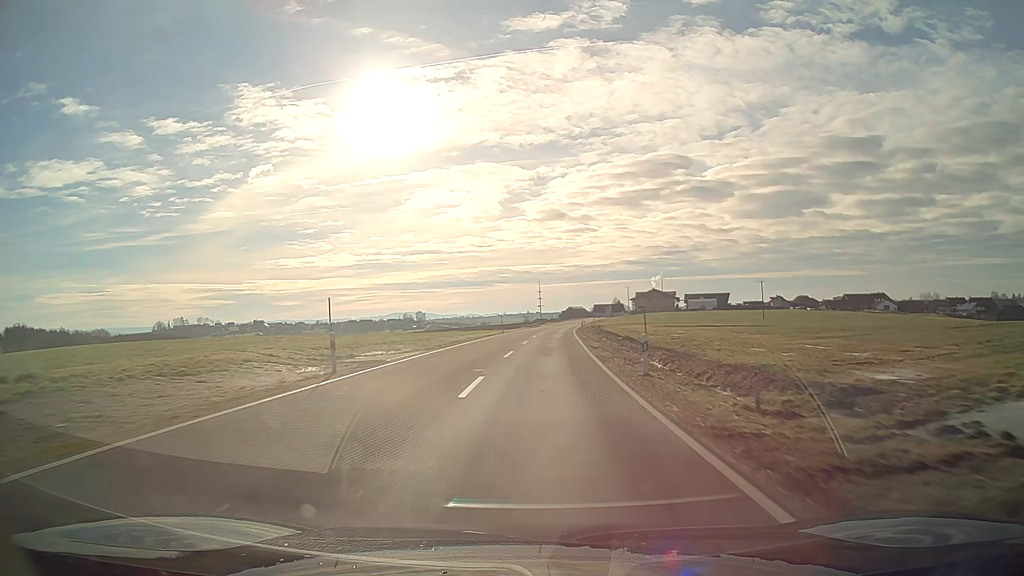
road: tertiary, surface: asphalt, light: Day
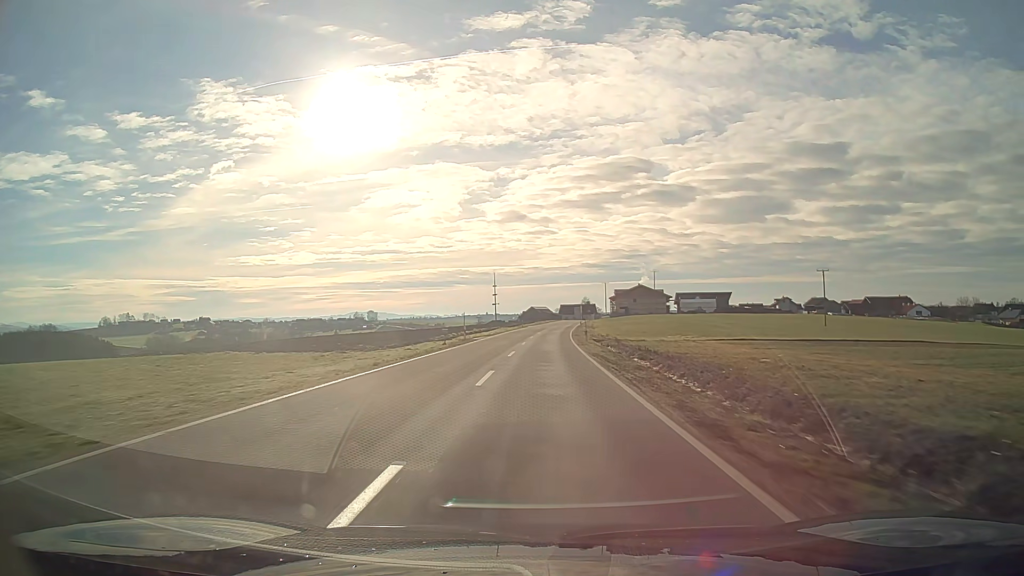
(+2.2, +69.2) m; +3°
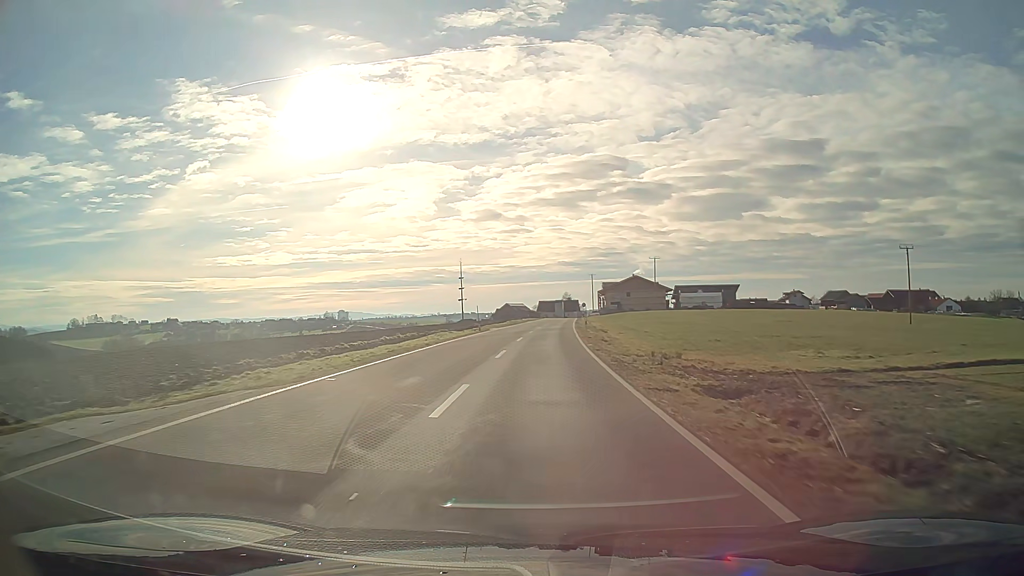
(+0.7, +41.0) m; +2°
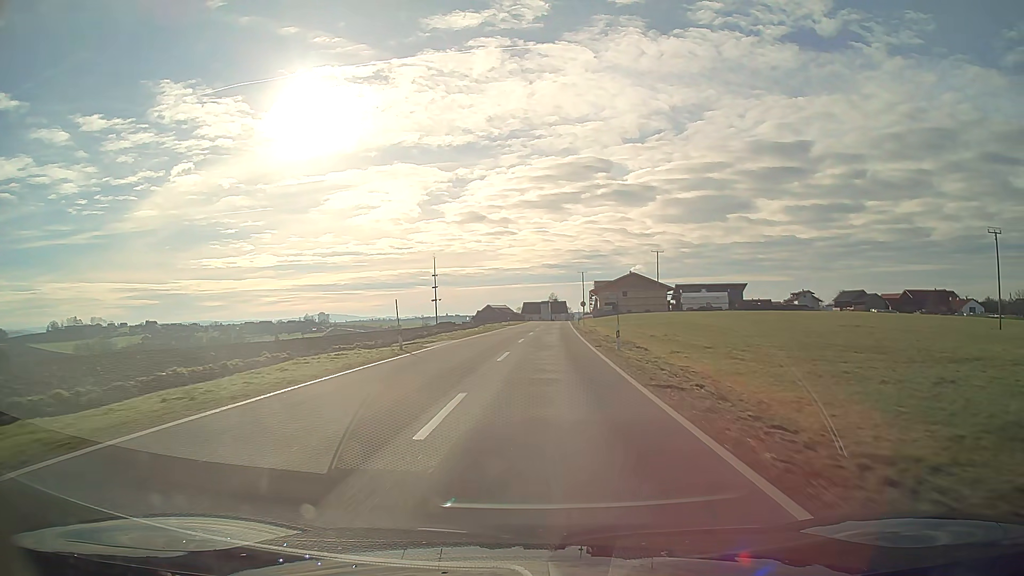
(+0.3, +25.2) m; +2°
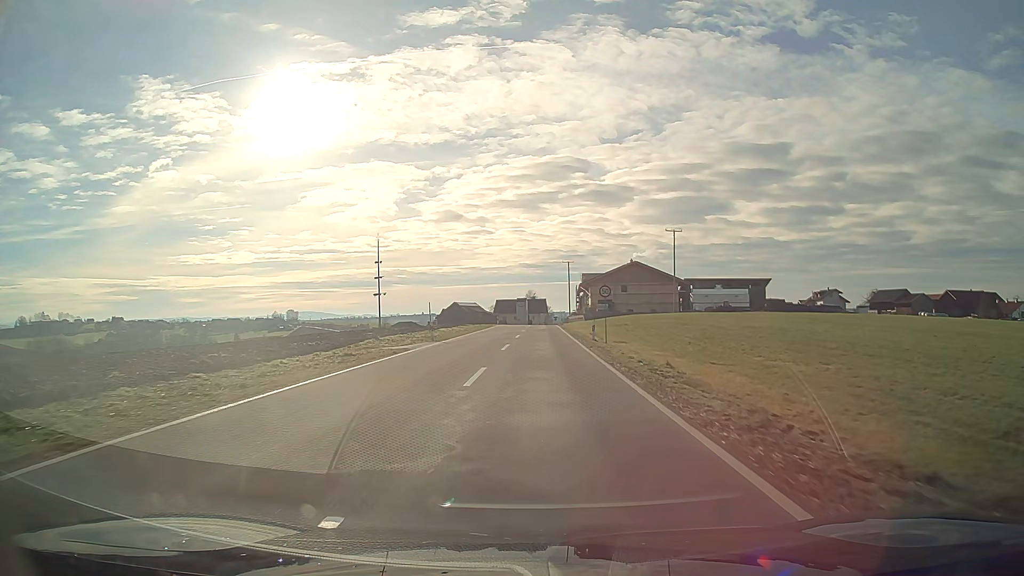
(+0.8, +42.0) m; +2°
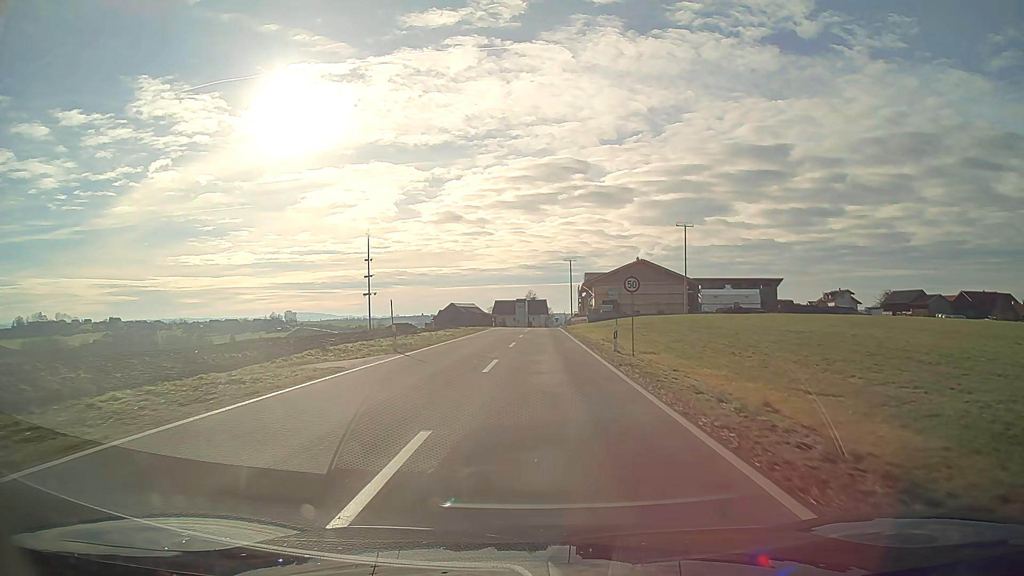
(0.0, +8.6) m; 0°
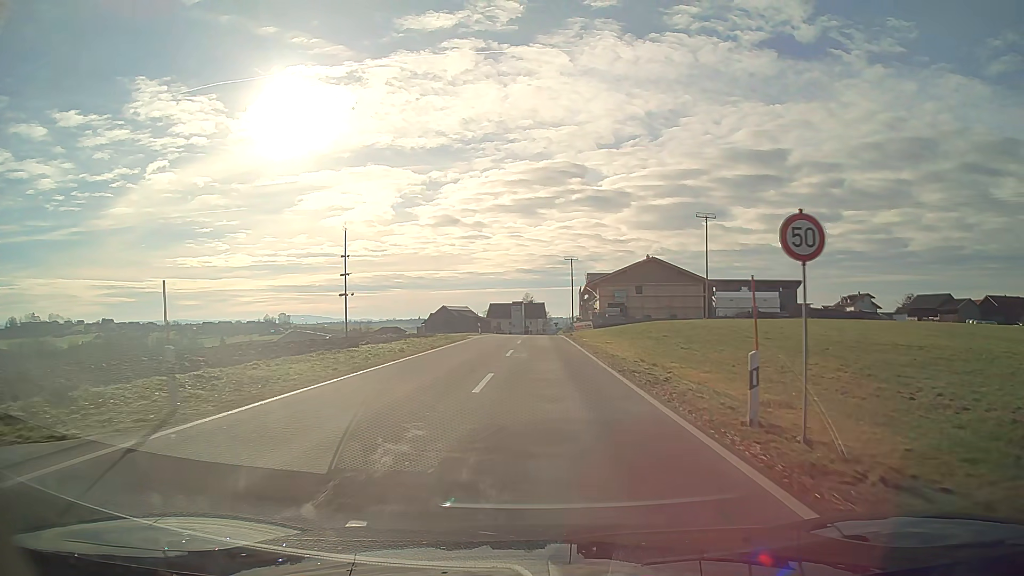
(0.0, +14.9) m; 0°
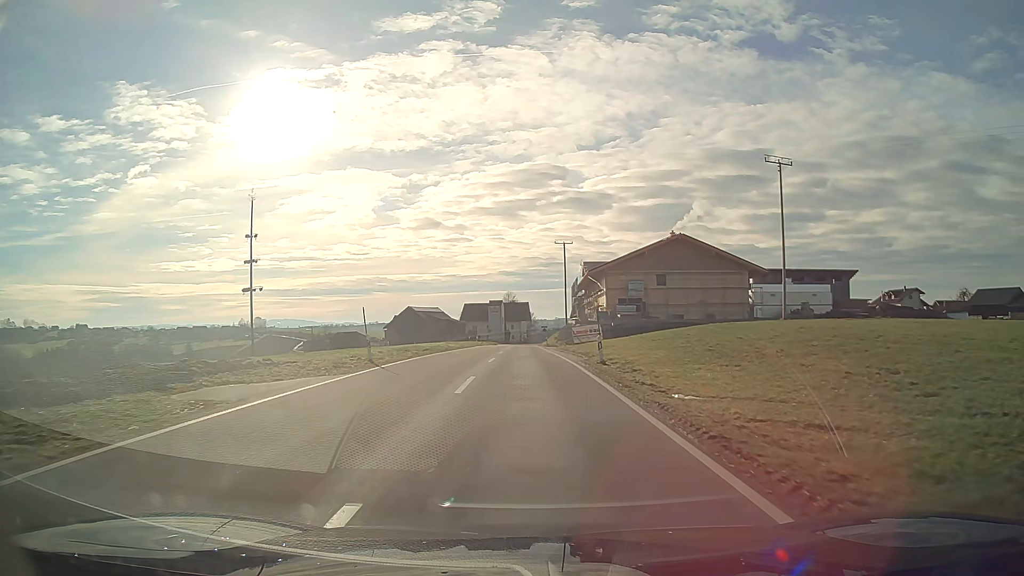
(+0.4, +35.3) m; +1°
(0, +10) (0, +20) (0, +30) (0, +40) (-1, +50) (-1, +60) (-1, +70) (-2, +80) (-2, +90) (-2, +100) m
